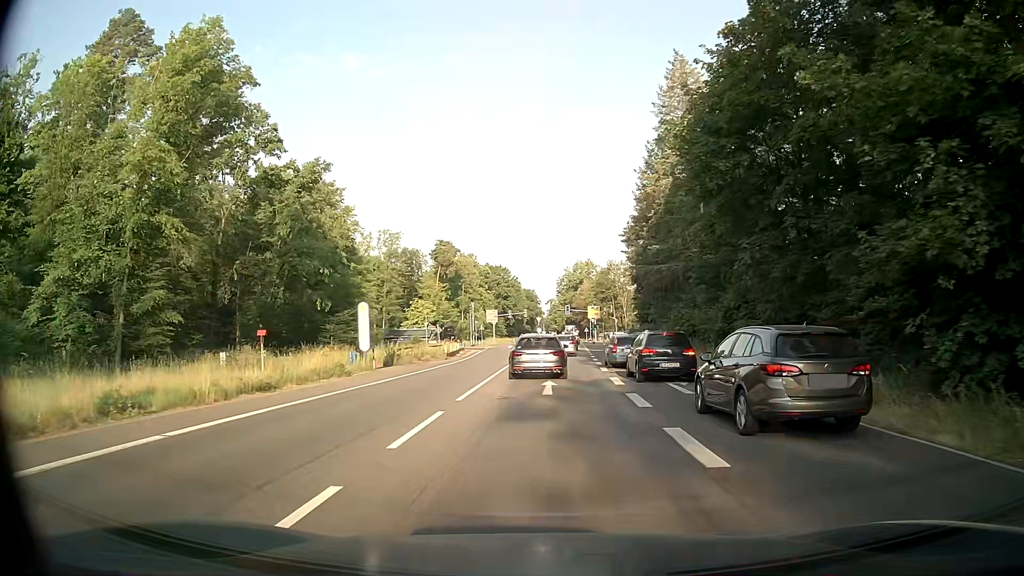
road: secondary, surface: asphalt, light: Day
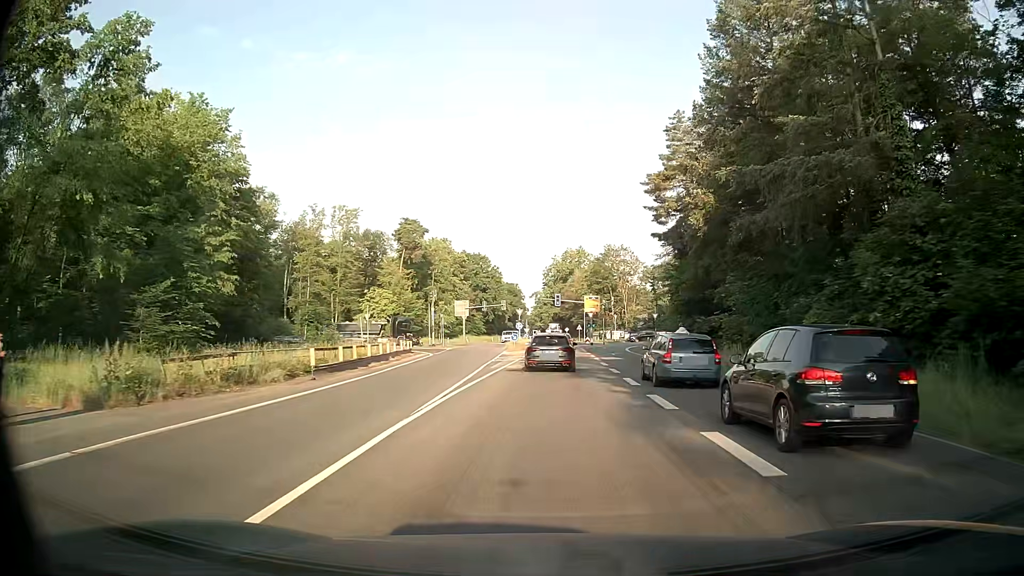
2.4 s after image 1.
(+0.1, +26.0) m; +1°
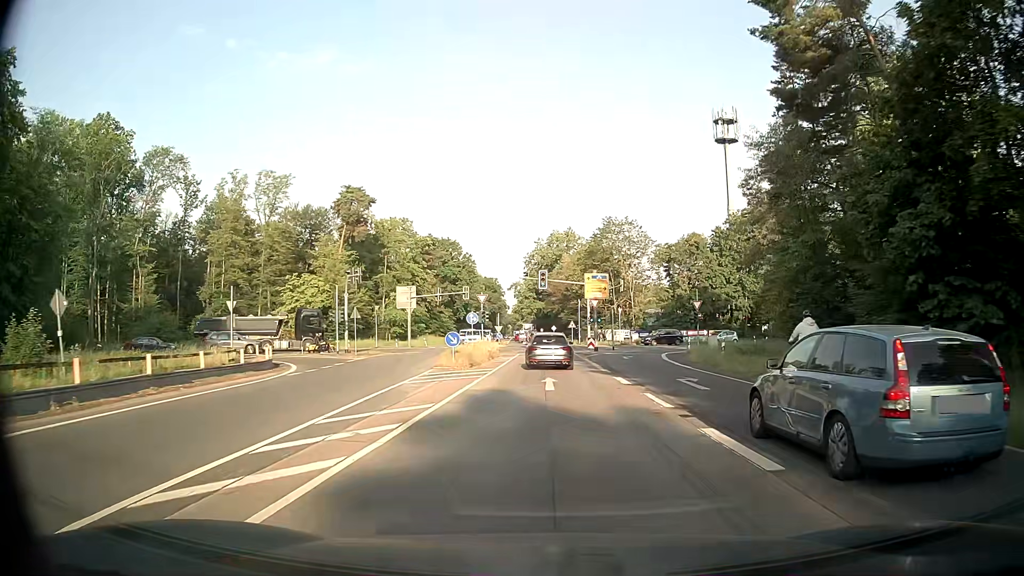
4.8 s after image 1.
(+0.4, +30.1) m; +1°
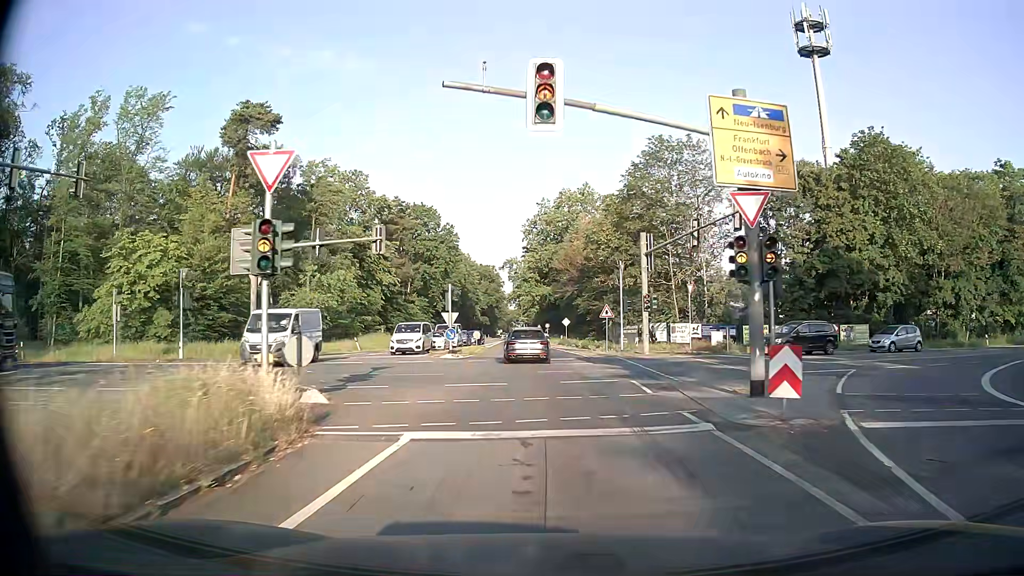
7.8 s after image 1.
(+0.2, +39.8) m; 0°
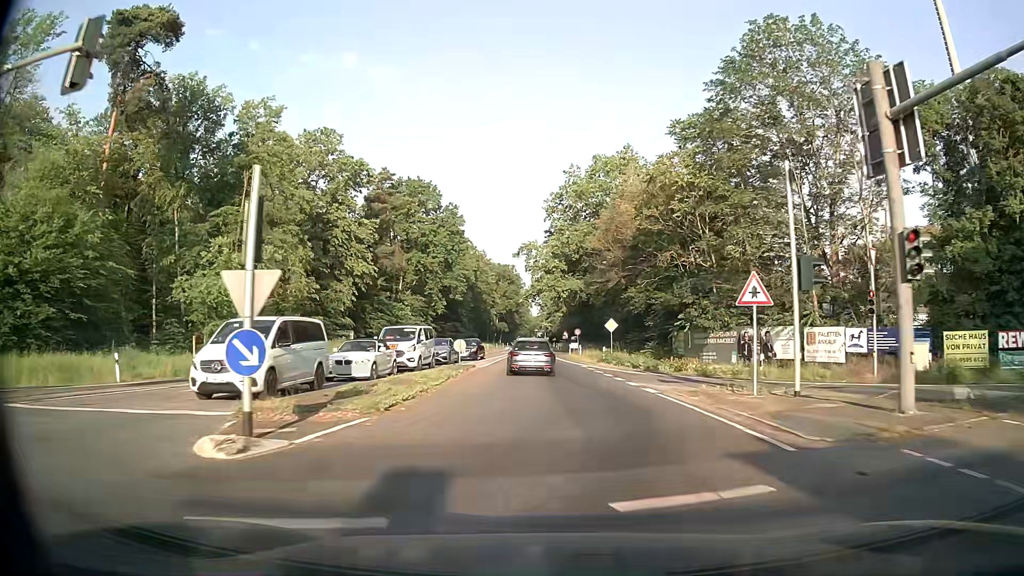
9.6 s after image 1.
(-0.5, +24.7) m; -2°
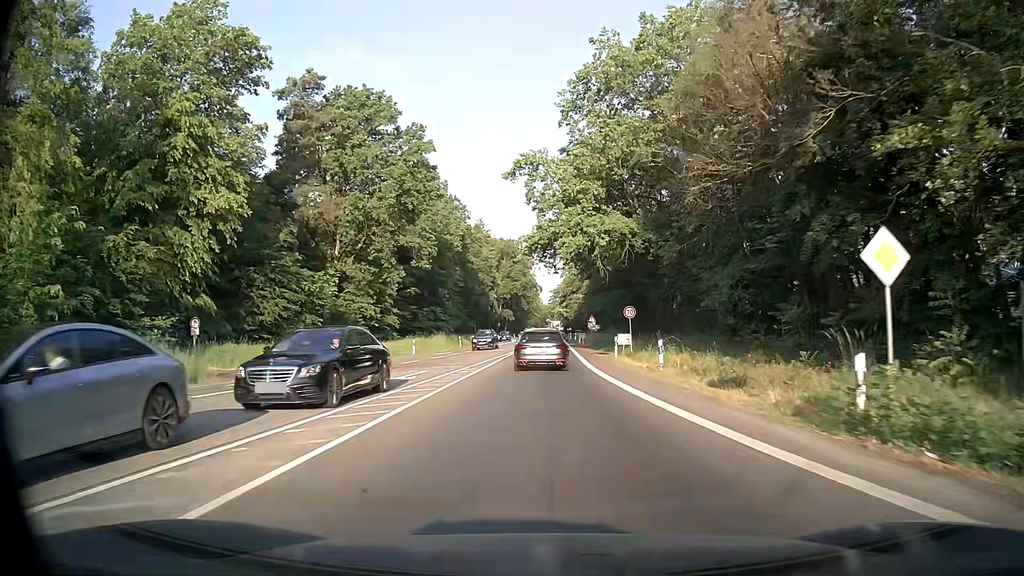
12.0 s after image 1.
(-0.2, +33.3) m; -1°
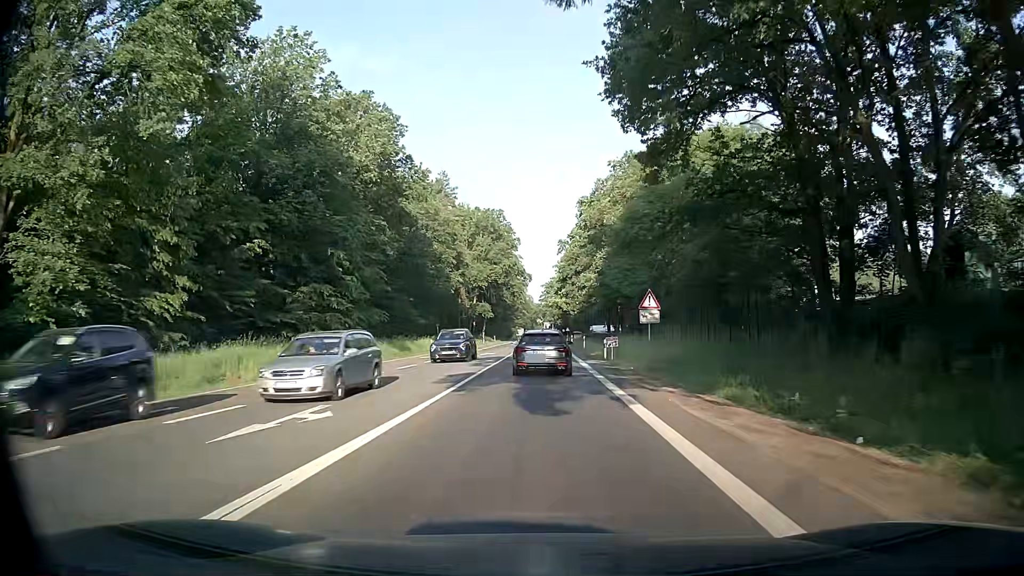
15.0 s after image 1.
(+0.5, +40.8) m; +2°
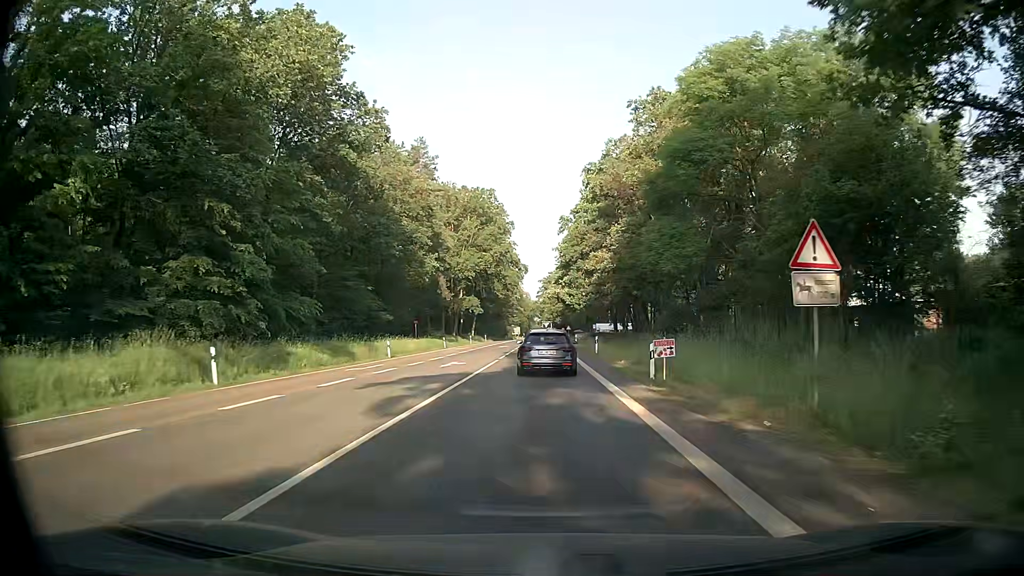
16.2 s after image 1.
(-0.2, +16.5) m; -1°
(0, +10) (0, +20) (0, +30) (0, +40) (0, +50) (0, +60) (0, +70) (0, +80) (0, +90) (0, +100) m
